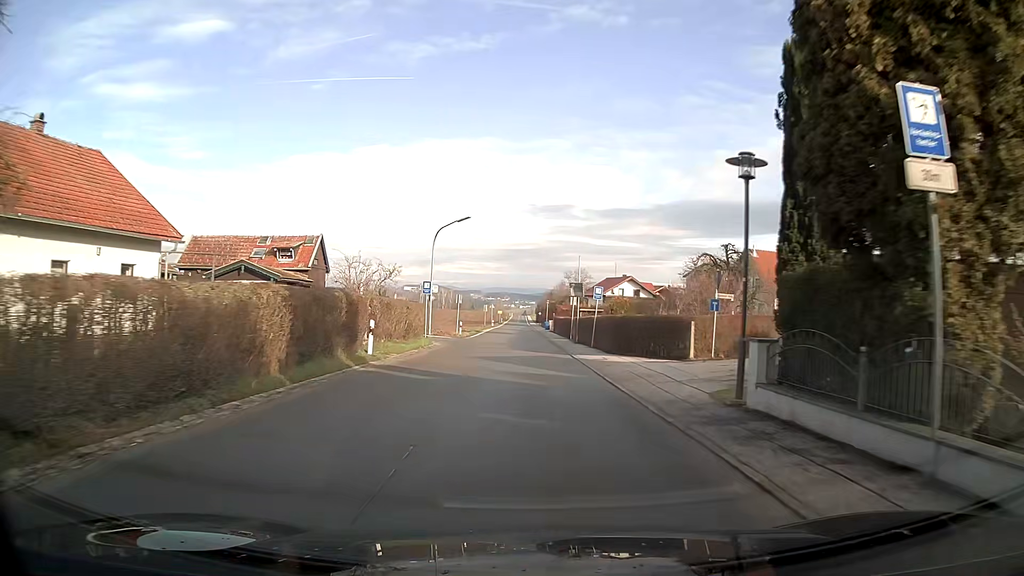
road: tertiary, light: Day
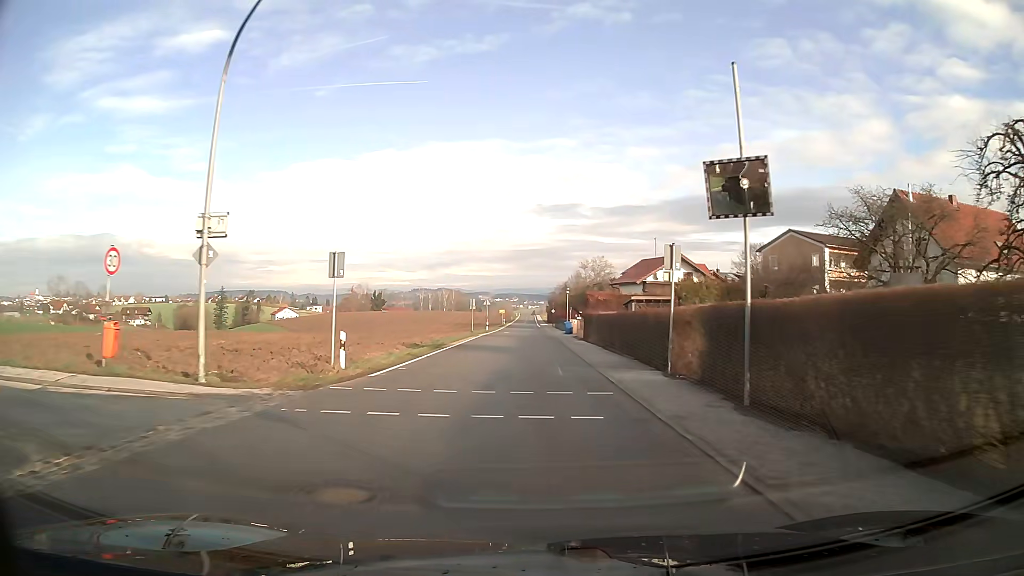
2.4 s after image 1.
(-0.2, +32.3) m; -1°
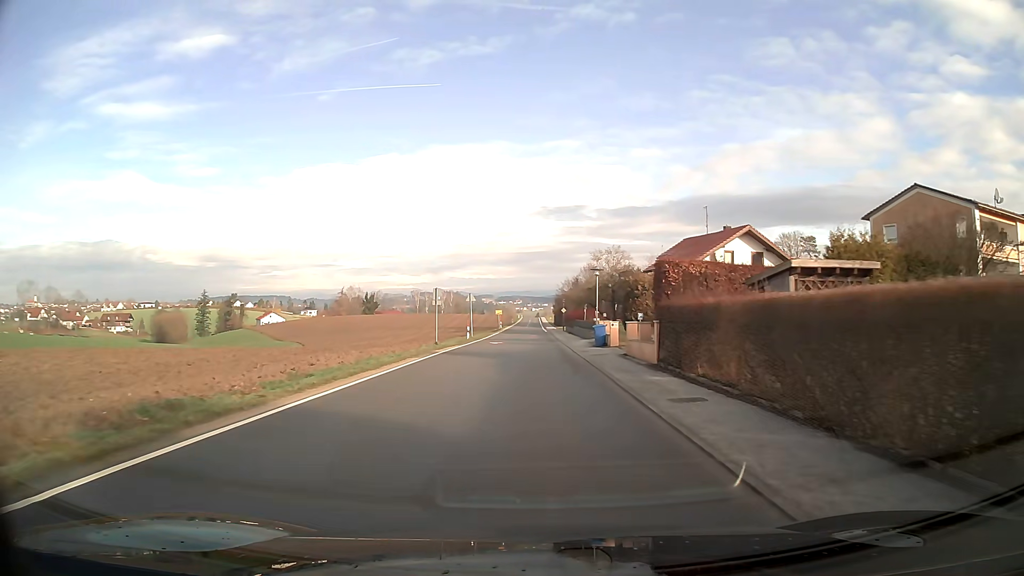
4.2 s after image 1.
(-0.1, +24.7) m; 0°
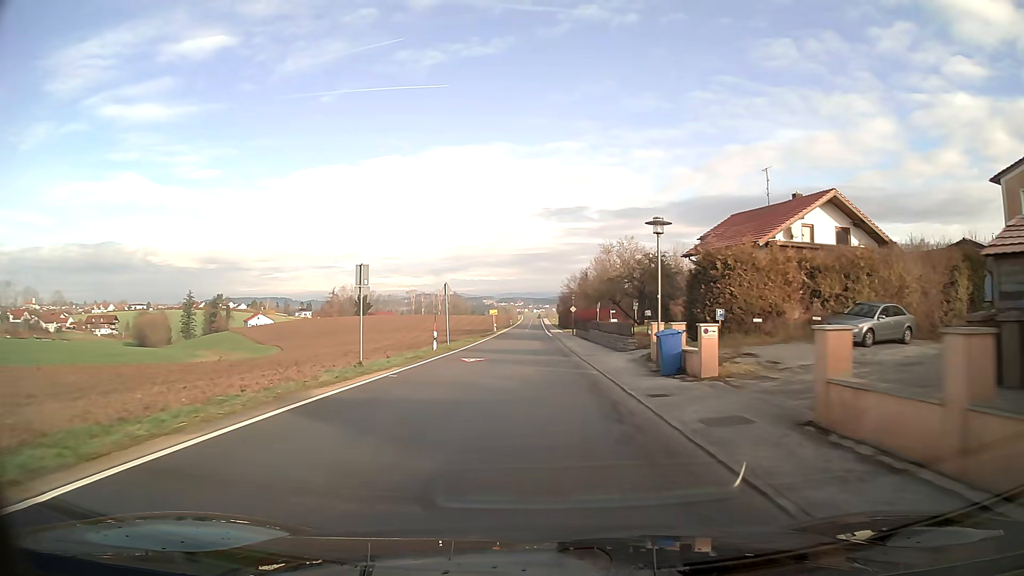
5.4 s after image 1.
(0.0, +16.6) m; 0°
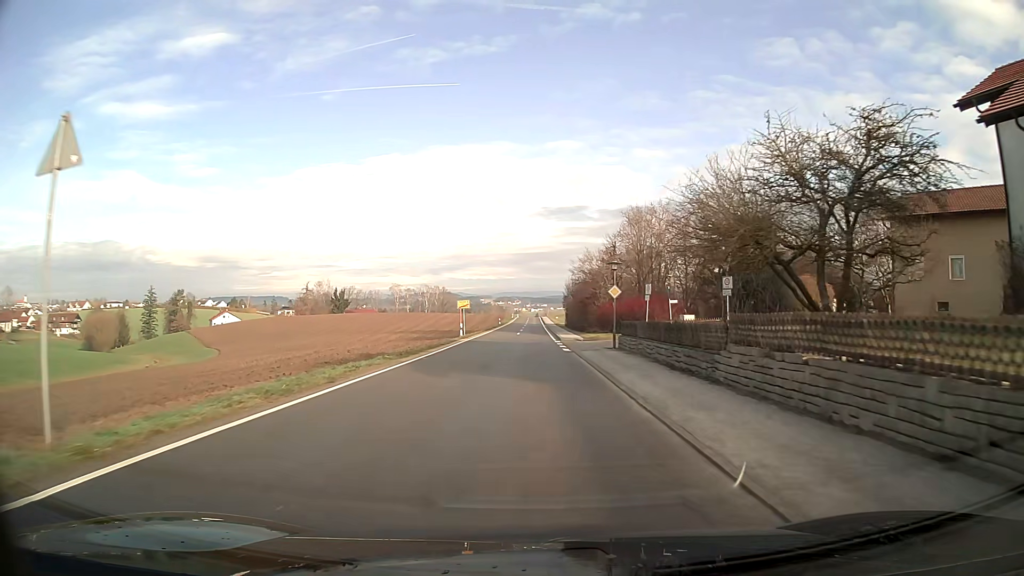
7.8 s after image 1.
(+0.1, +34.0) m; 0°
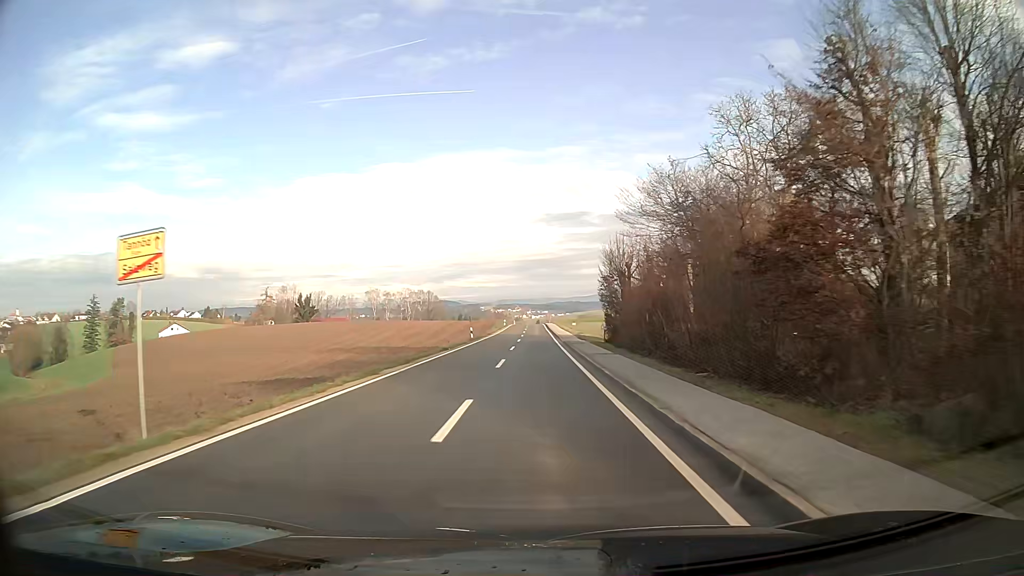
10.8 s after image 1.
(0.0, +44.0) m; 0°
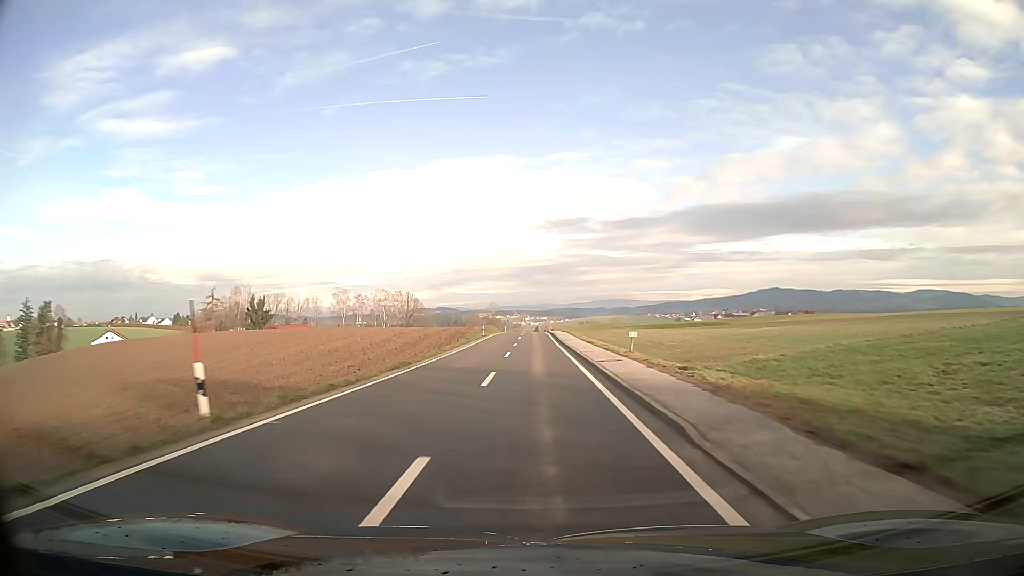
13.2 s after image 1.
(+0.1, +40.7) m; 0°
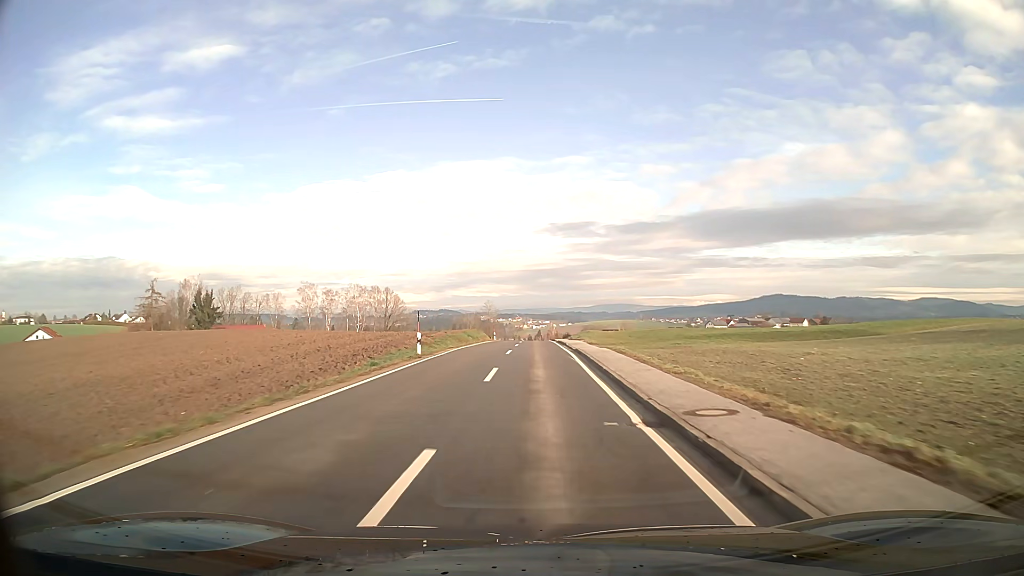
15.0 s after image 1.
(0.0, +35.8) m; 0°
